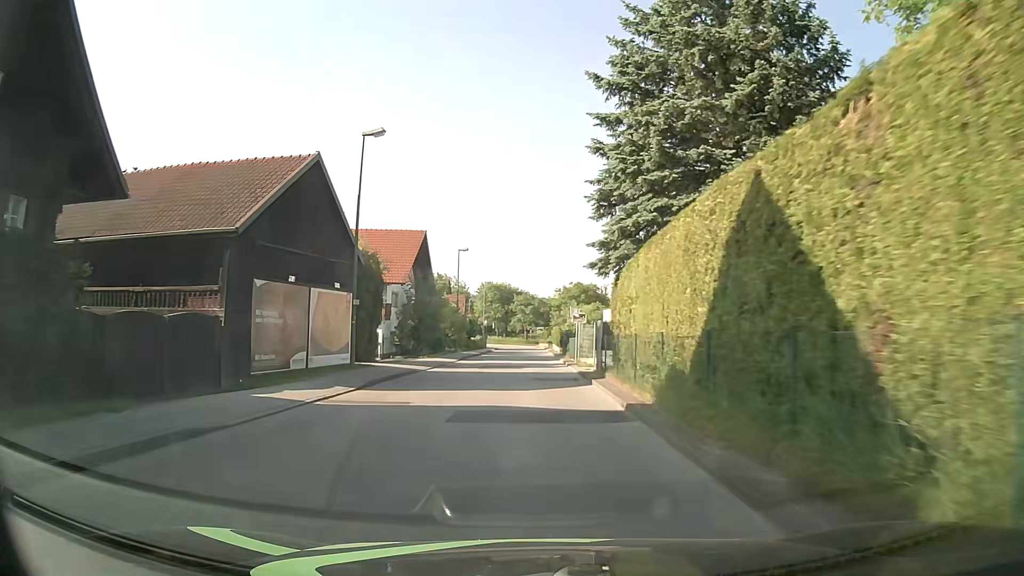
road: unclassified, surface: asphalt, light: Day
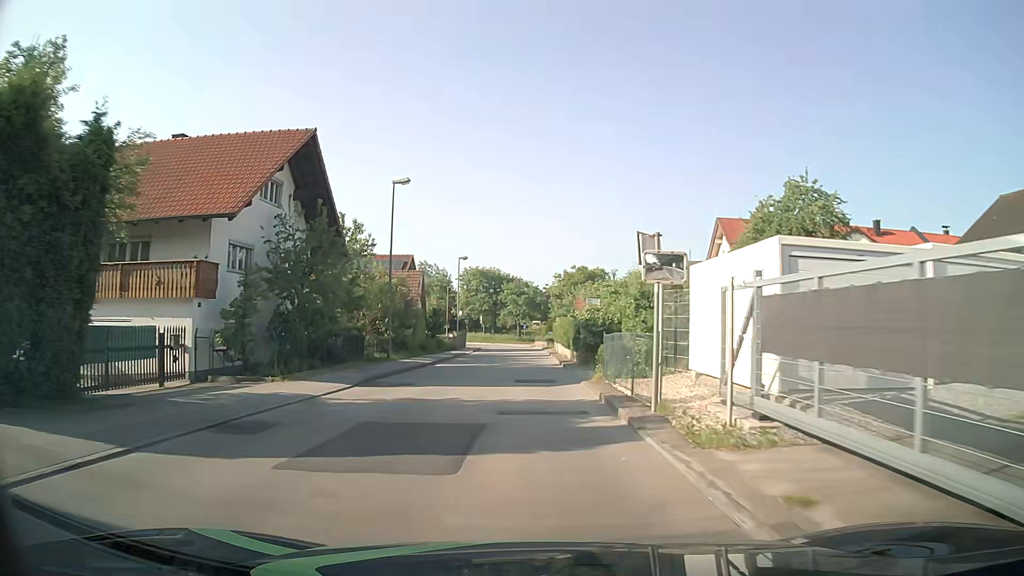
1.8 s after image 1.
(0.0, +23.0) m; 0°
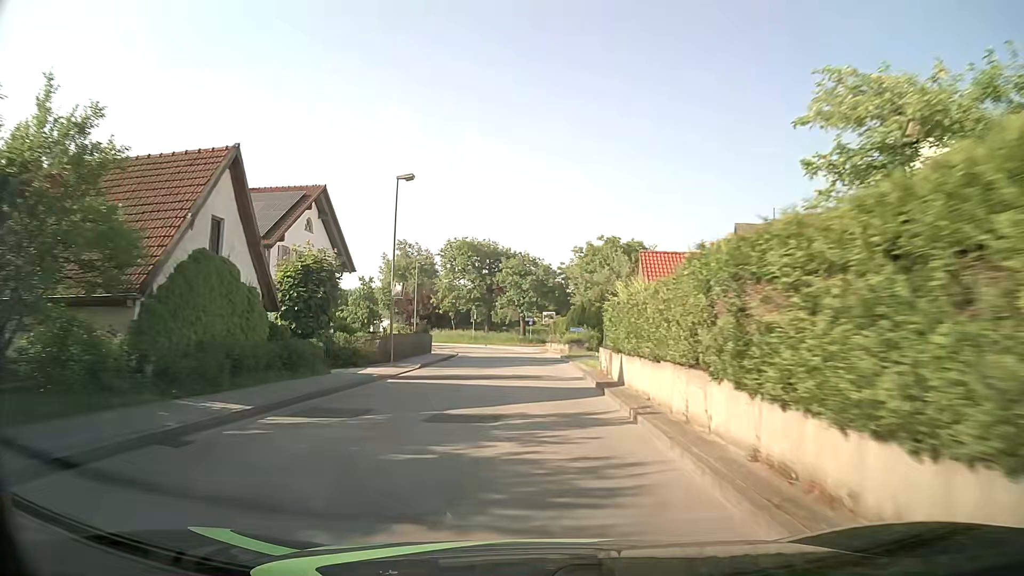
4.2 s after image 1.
(-0.1, +30.5) m; 0°
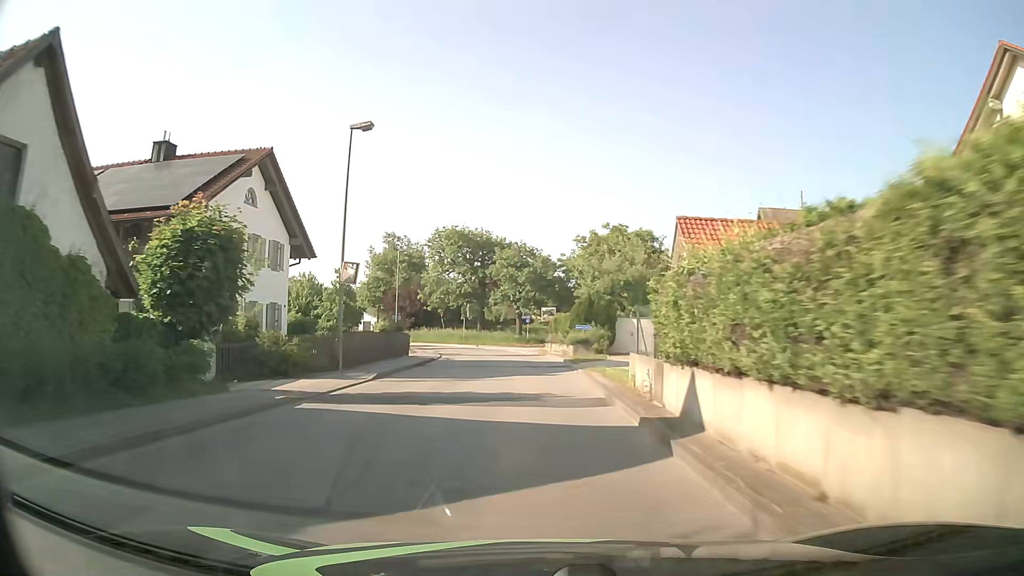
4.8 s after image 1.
(0.0, +7.4) m; +1°
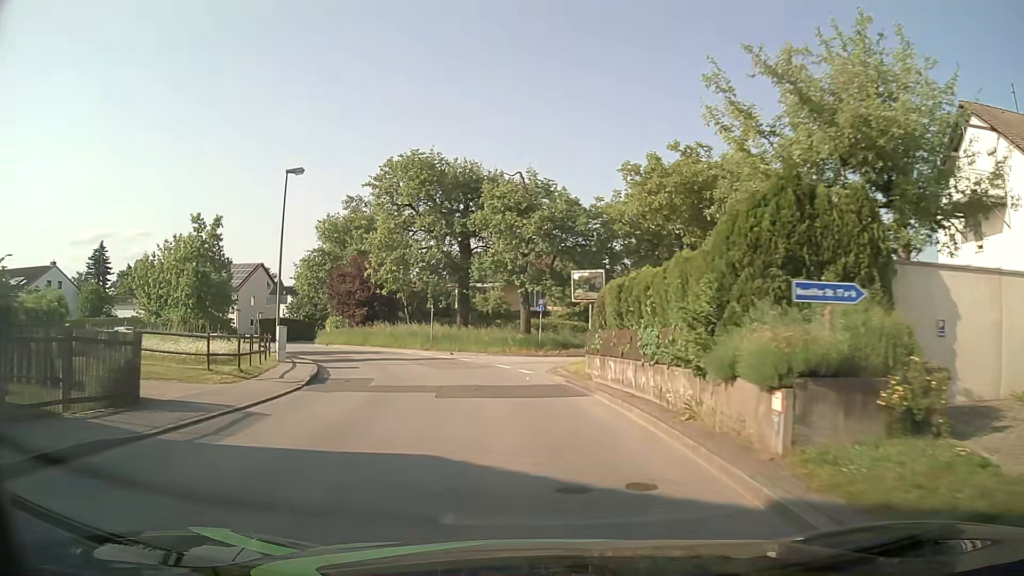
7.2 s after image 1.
(-0.3, +27.8) m; -1°
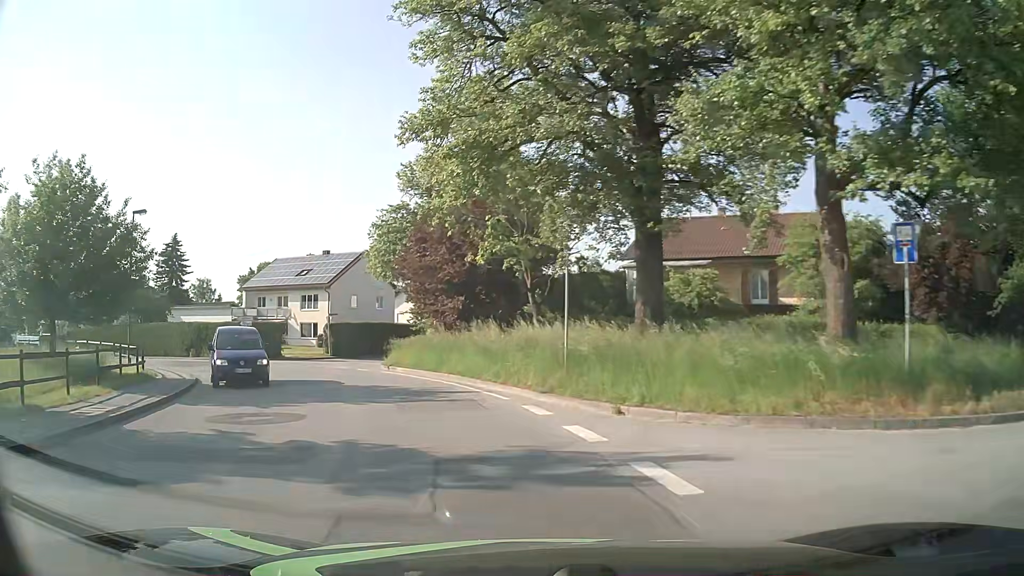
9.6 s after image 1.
(-2.5, +24.9) m; -16°
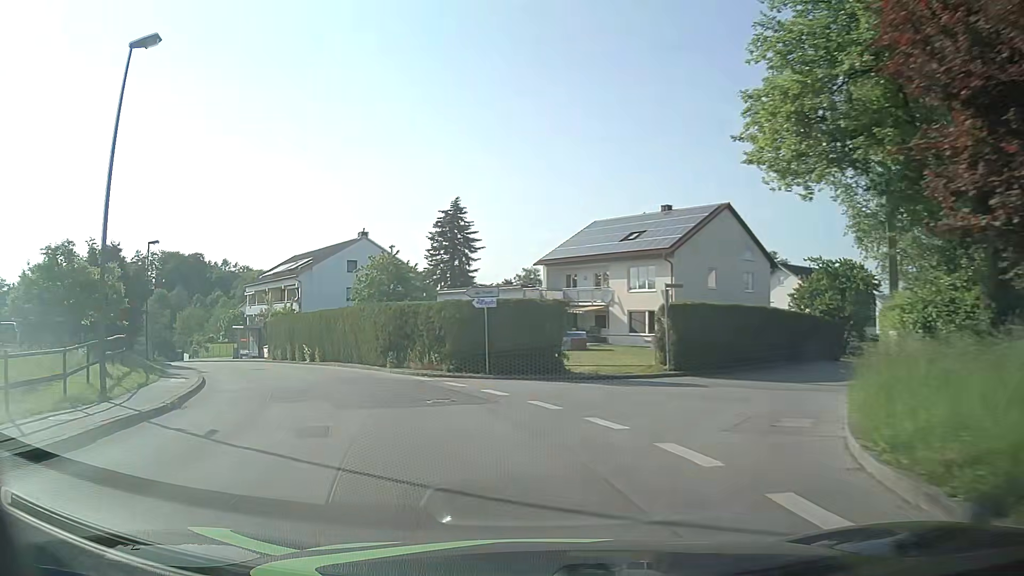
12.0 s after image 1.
(-5.7, +23.2) m; -29°
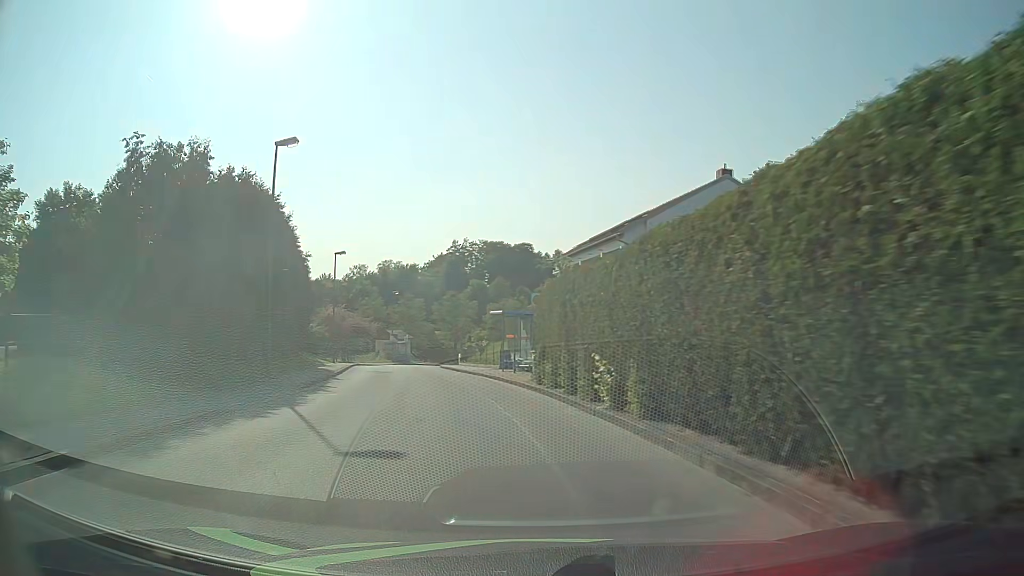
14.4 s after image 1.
(-6.9, +24.1) m; -29°
(-1, +10) (-3, +20) (-5, +30) (-7, +39) (-9, +49) (-10, +59) (-10, +69) (-10, +79) (-9, +89) (-6, +99) m
